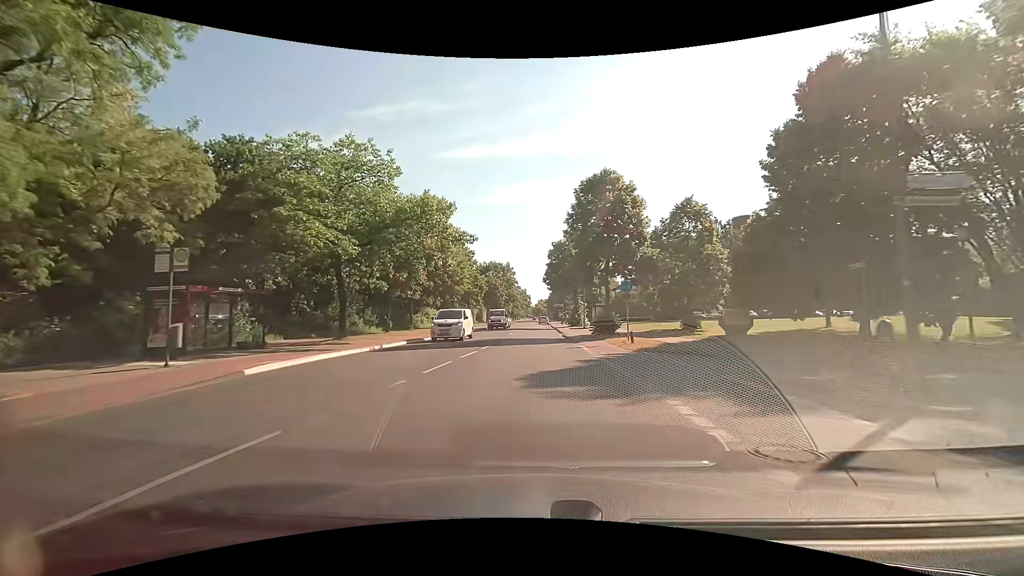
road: tertiary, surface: asphalt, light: Day
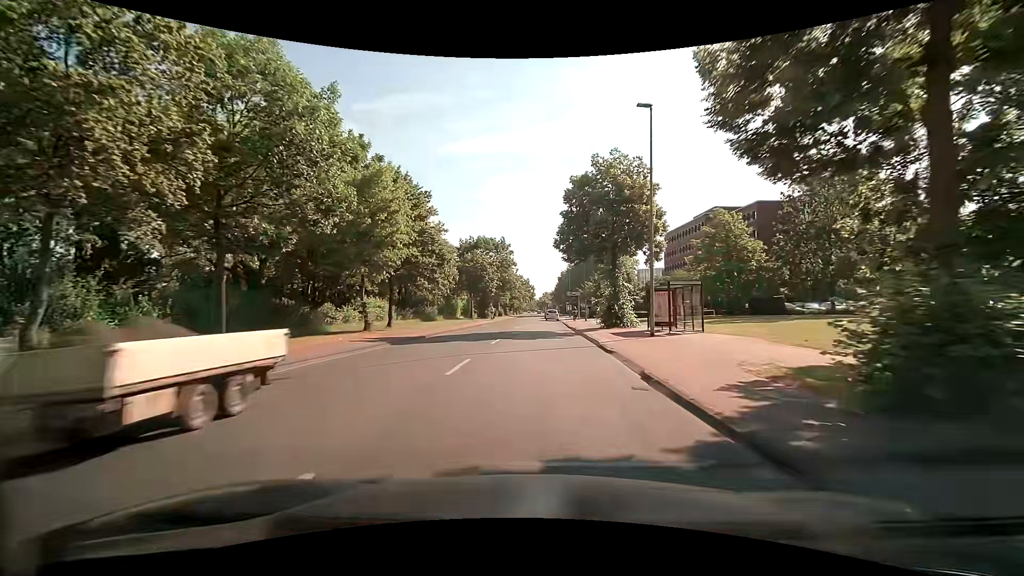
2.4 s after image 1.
(+0.2, +27.7) m; 0°
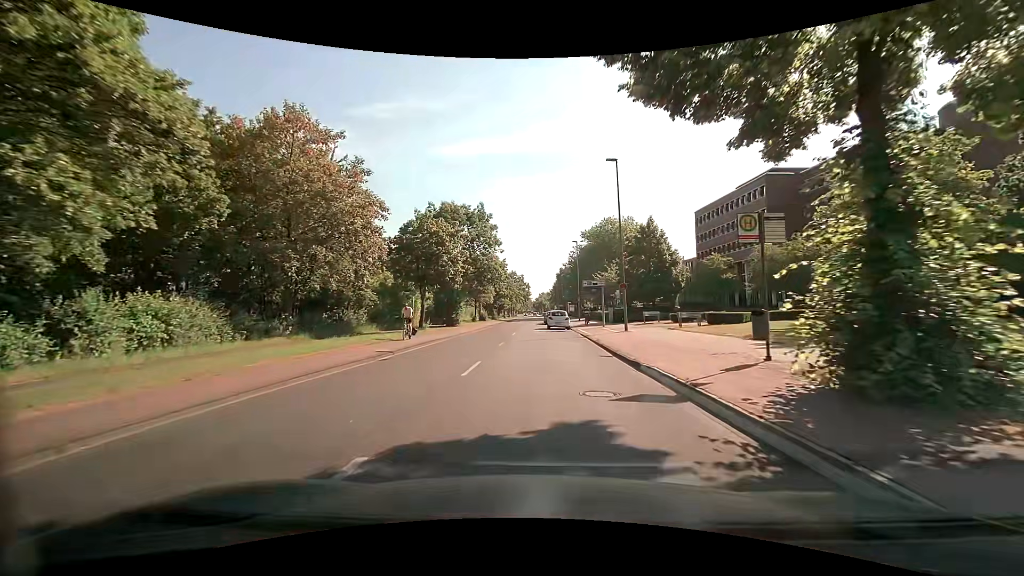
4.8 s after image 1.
(0.0, +26.5) m; 0°
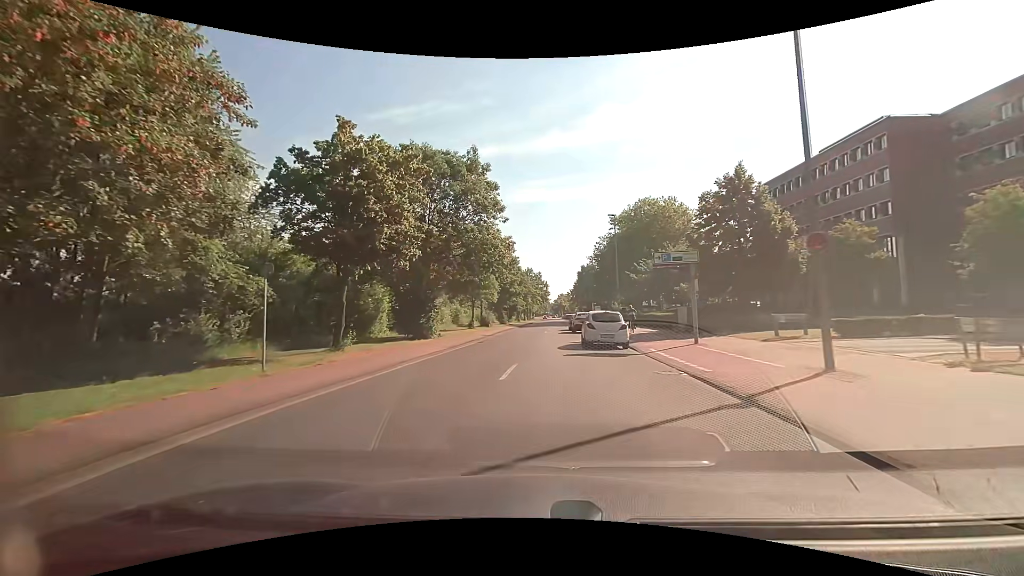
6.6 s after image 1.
(-0.2, +18.7) m; -2°
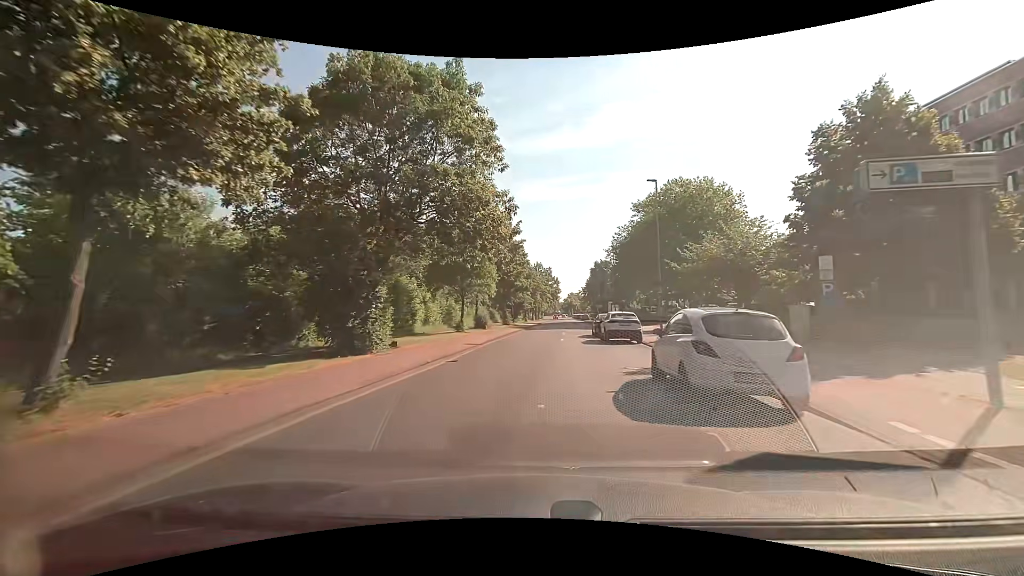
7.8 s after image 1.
(-0.2, +12.1) m; -2°
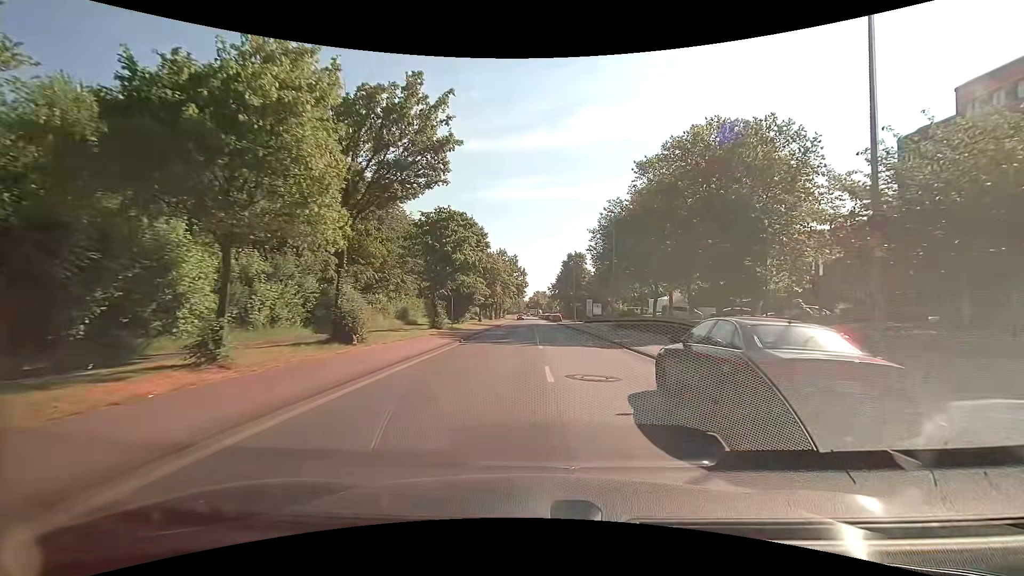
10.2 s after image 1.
(+0.9, +24.2) m; +4°
